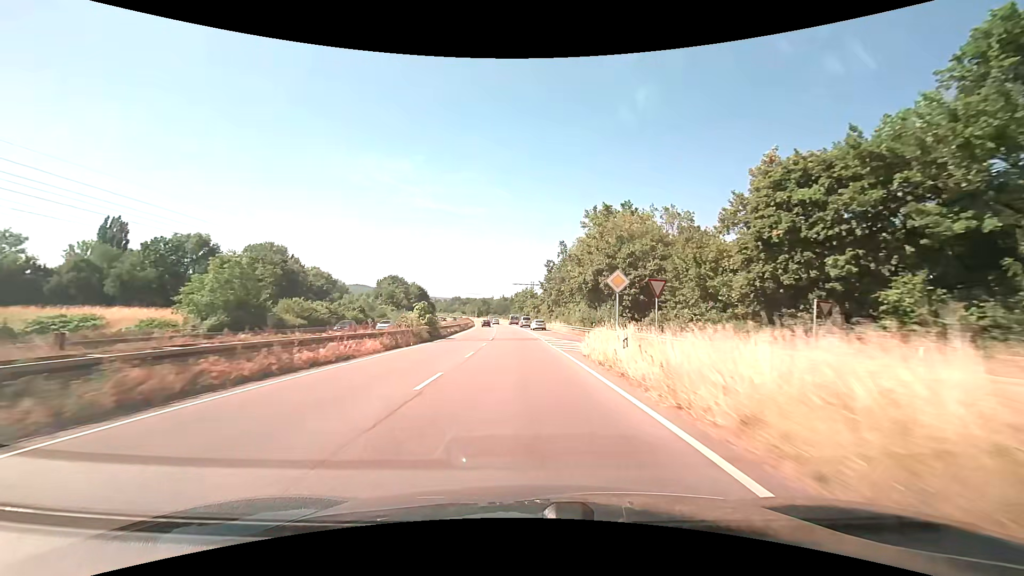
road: trunk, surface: asphalt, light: Day
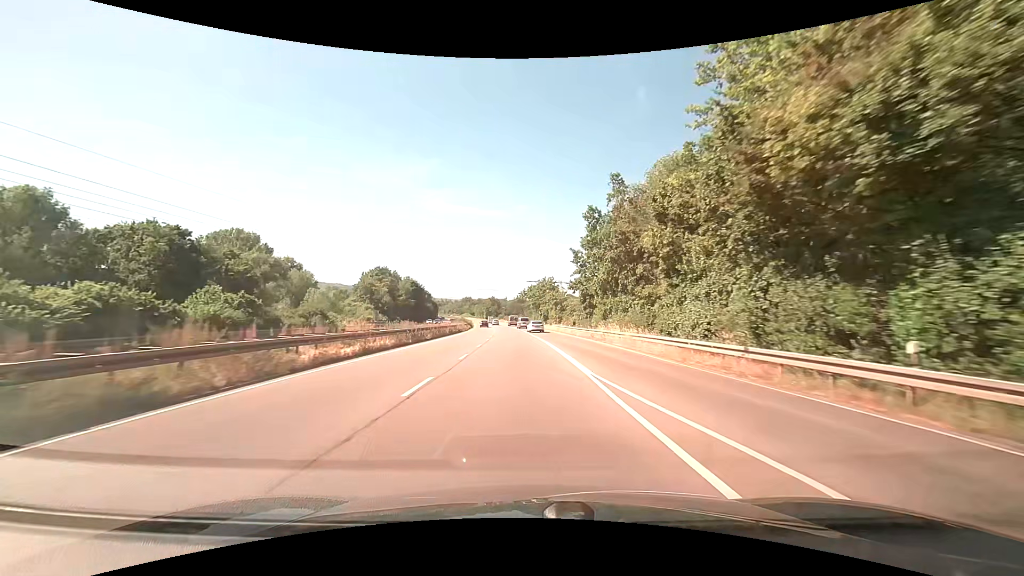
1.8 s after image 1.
(-0.5, +36.8) m; -2°
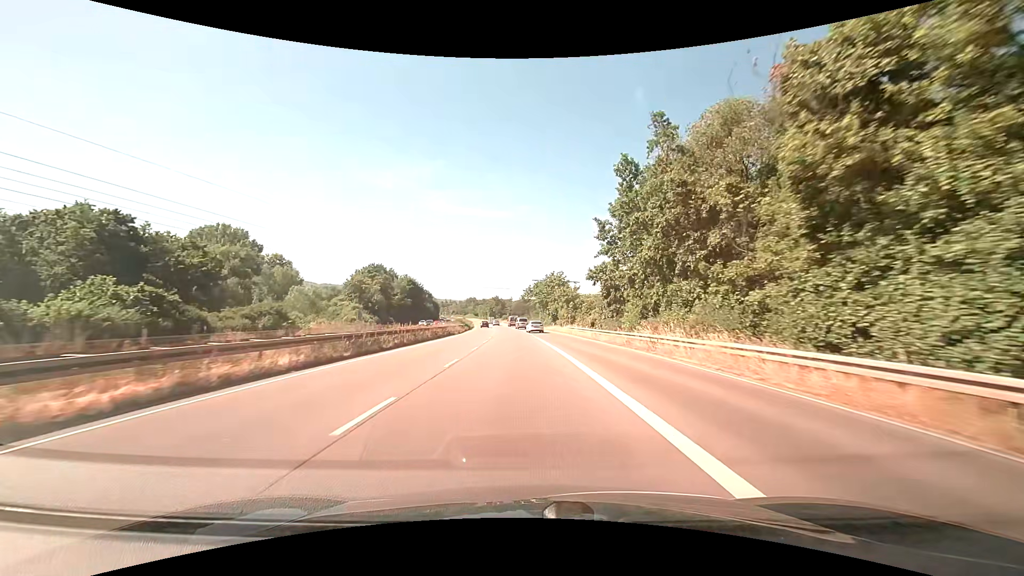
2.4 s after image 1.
(0.0, +12.2) m; 0°
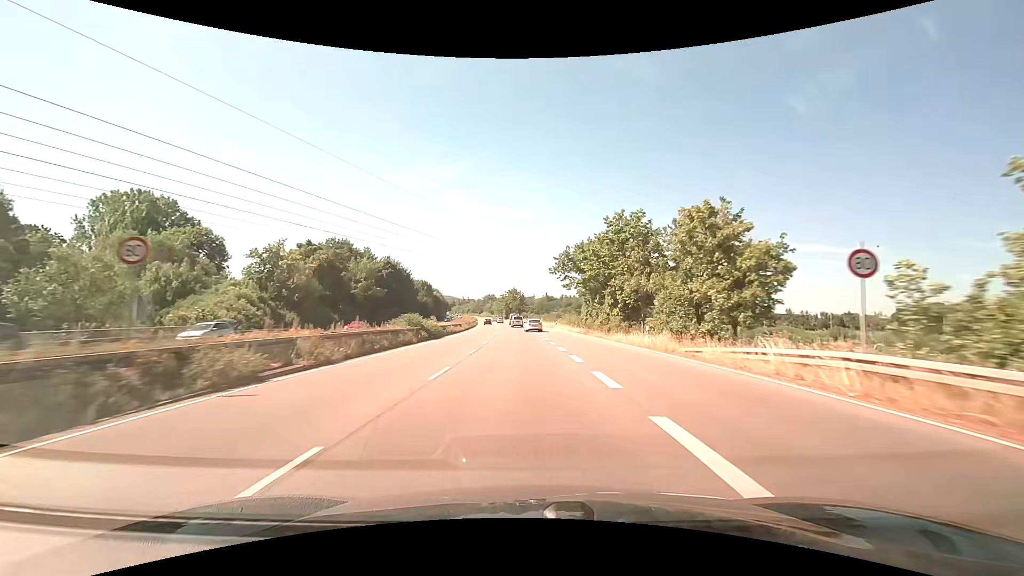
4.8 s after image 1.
(-1.2, +48.7) m; -3°
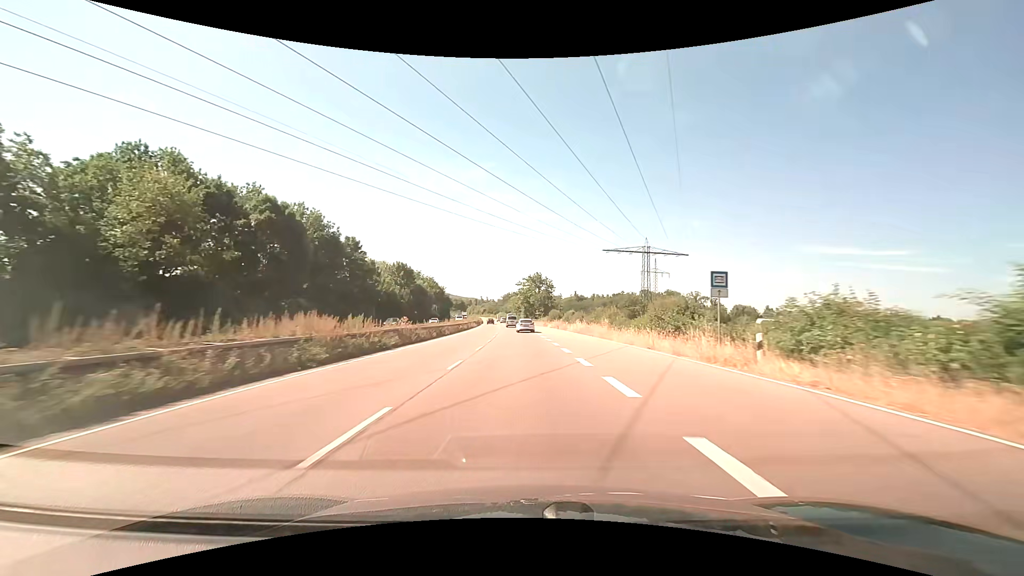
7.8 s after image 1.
(-1.6, +61.1) m; -3°
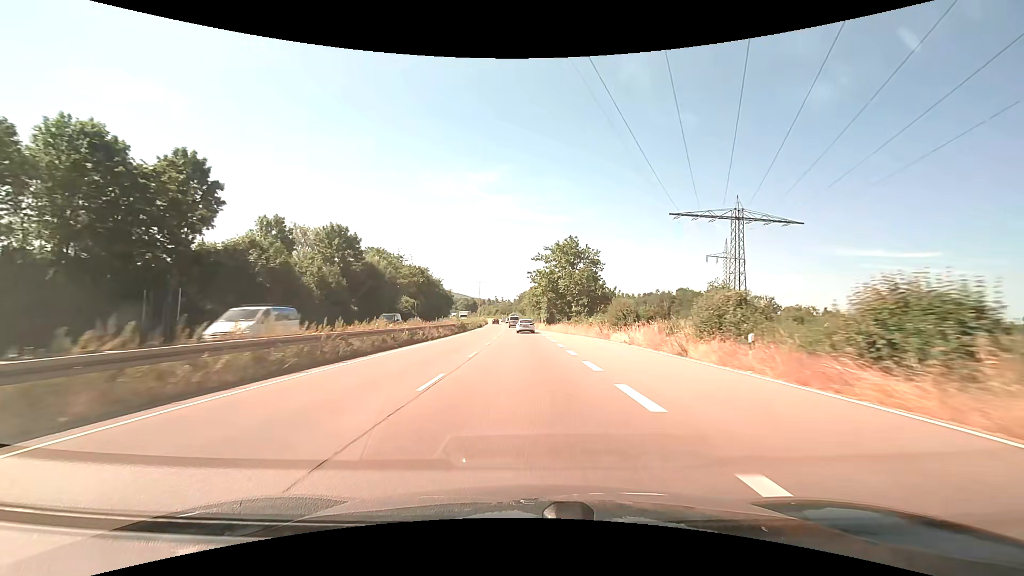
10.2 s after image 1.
(-0.8, +49.3) m; -2°
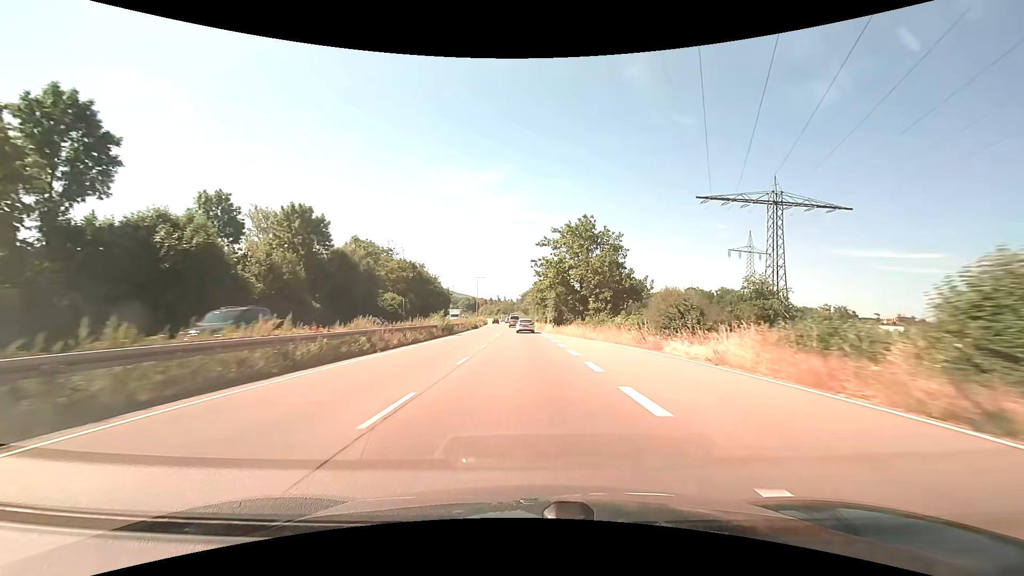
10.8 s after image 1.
(0.0, +12.4) m; 0°
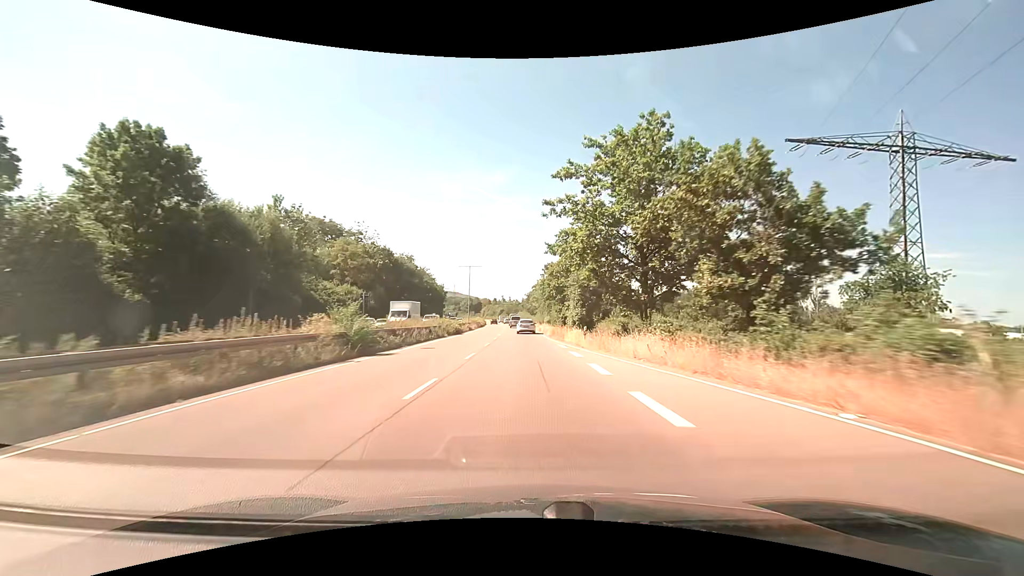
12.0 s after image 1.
(-0.1, +24.7) m; -1°
(0, +10) (0, +20) (0, +30) (0, +40) (-1, +50) (-1, +60) (-1, +70) (-2, +80) (-2, +90) (-3, +100) m
